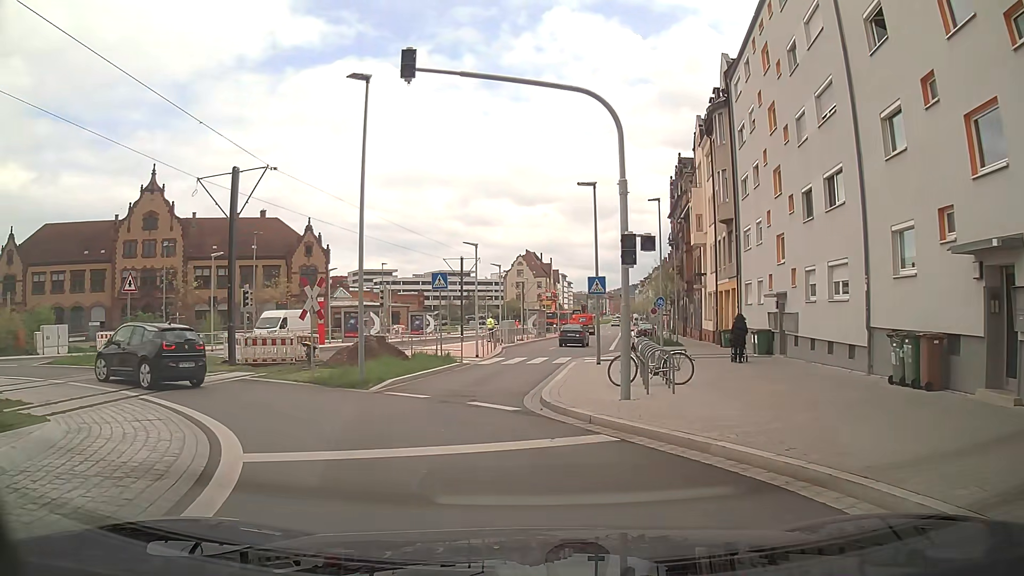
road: secondary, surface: asphalt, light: Day
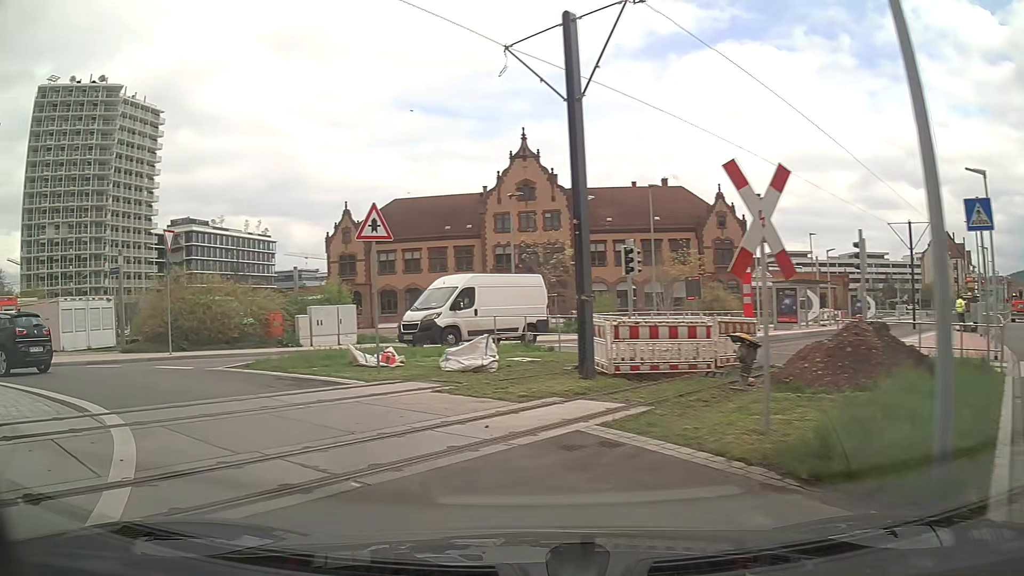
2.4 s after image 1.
(-3.3, +11.8) m; -33°
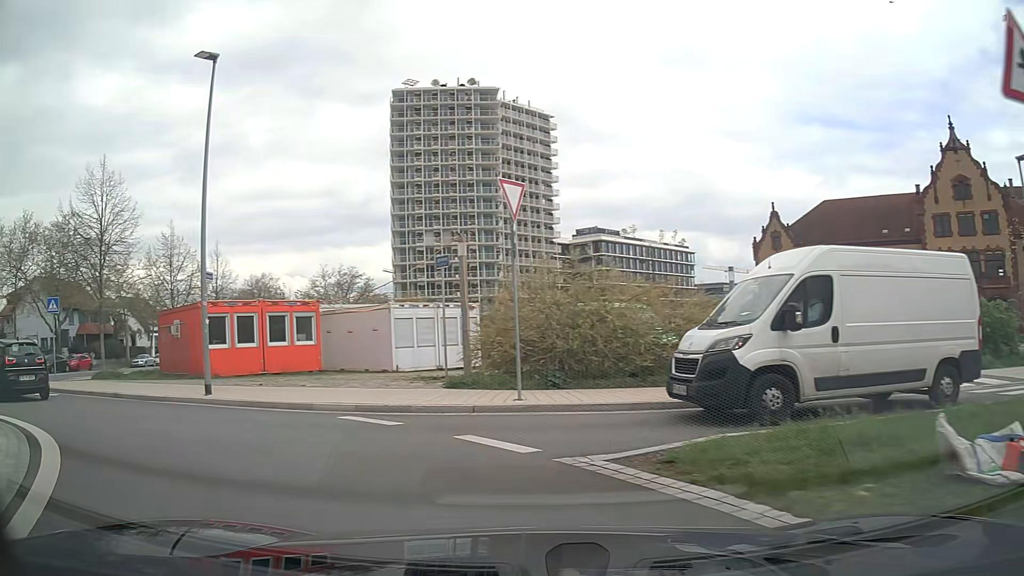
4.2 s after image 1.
(-3.2, +8.8) m; -38°
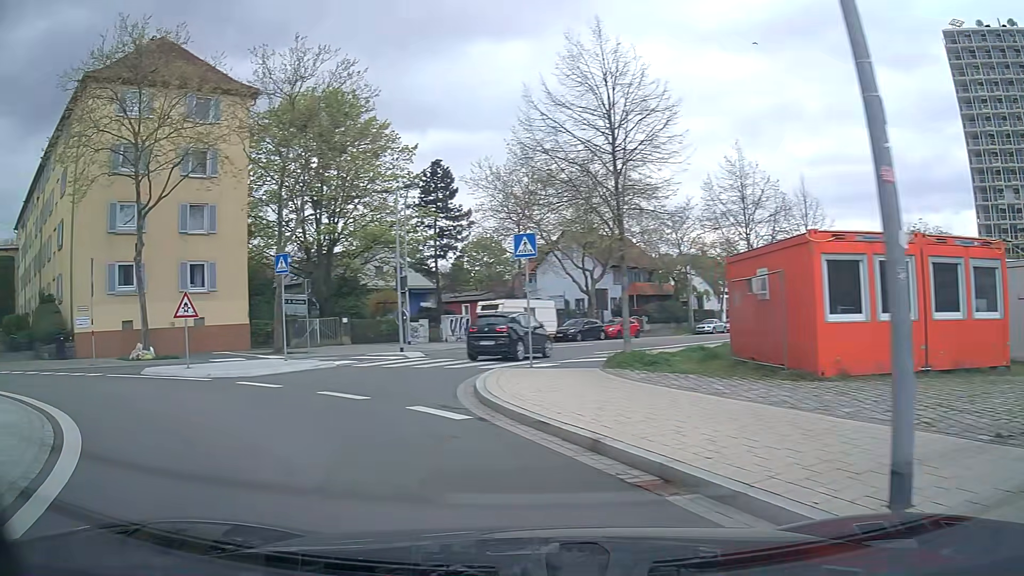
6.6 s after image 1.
(-4.8, +10.5) m; -50°
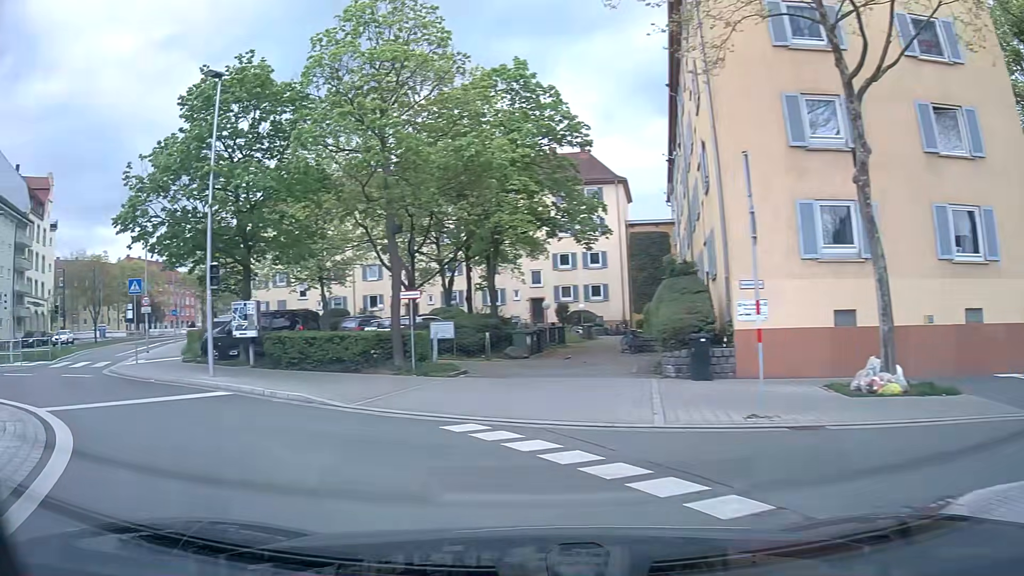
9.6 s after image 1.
(-7.4, +13.5) m; -60°
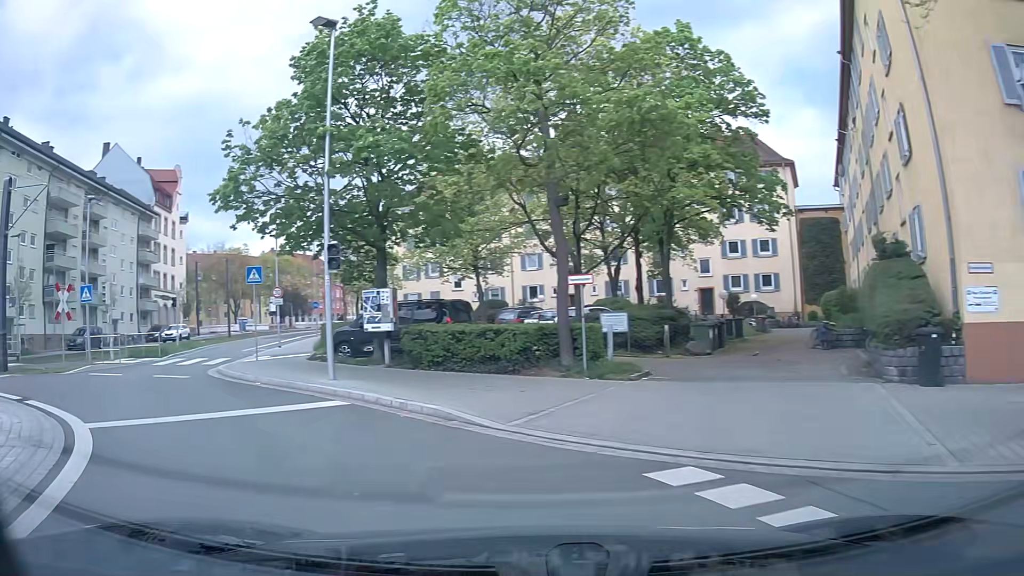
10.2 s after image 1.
(-0.4, +3.2) m; -13°
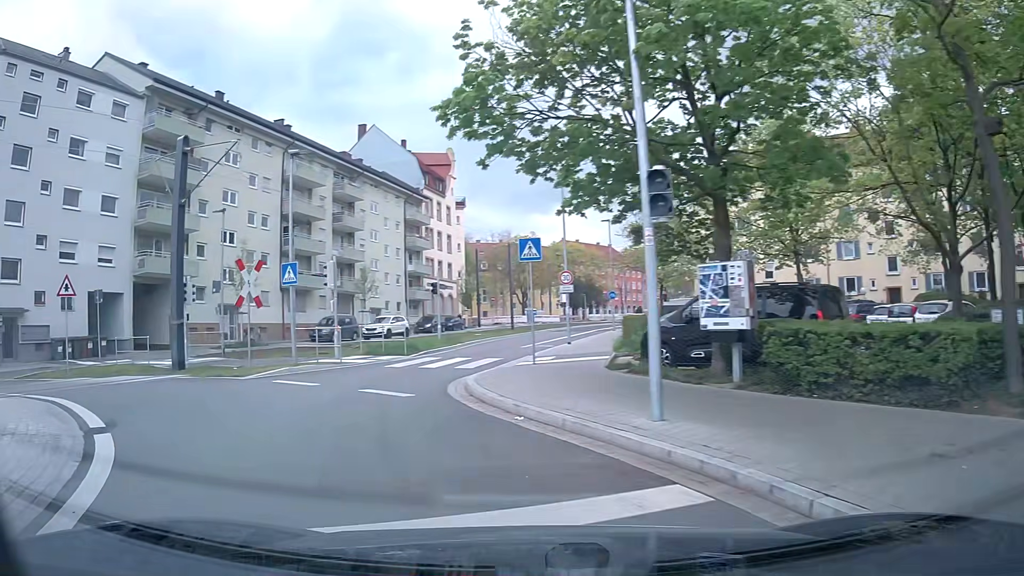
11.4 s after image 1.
(-1.4, +6.2) m; -25°
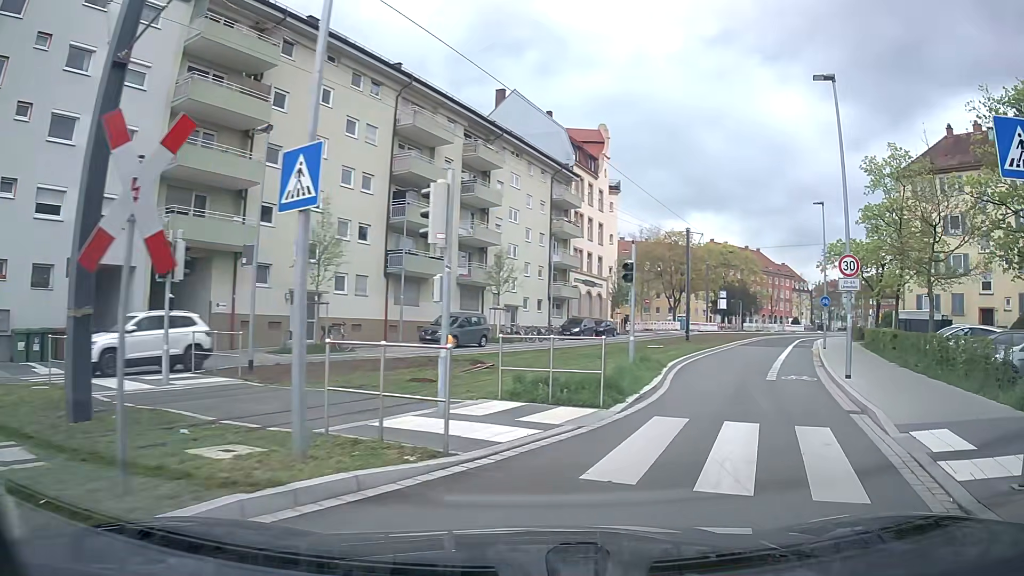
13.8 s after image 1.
(-3.0, +12.3) m; -10°
(+2, +10) (+5, +19) (+9, +29) (+12, +38) (+16, +47) (+20, +56) (+25, +65) (+31, +73) (+38, +80) (+47, +85) m
